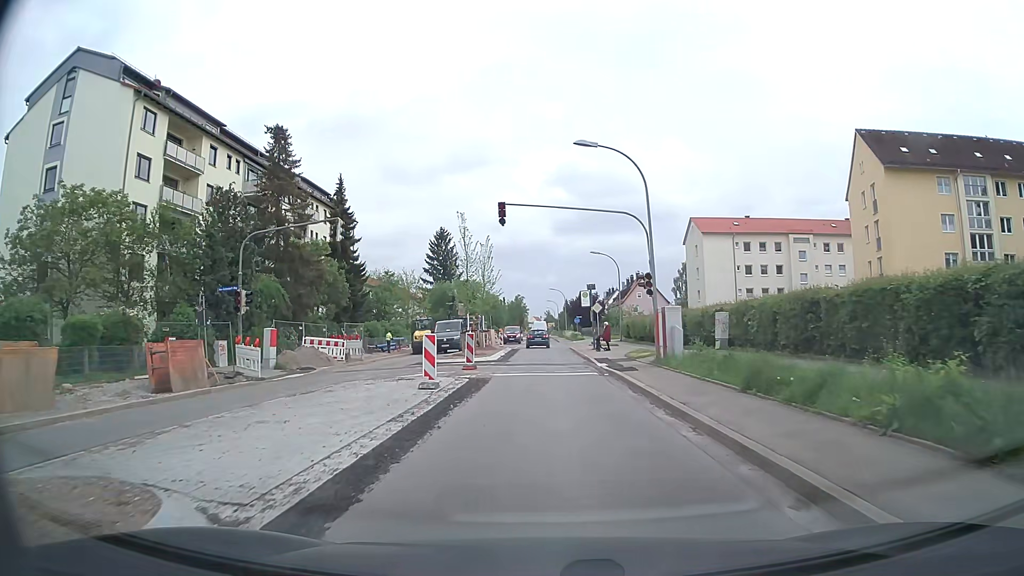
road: secondary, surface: asphalt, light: Day
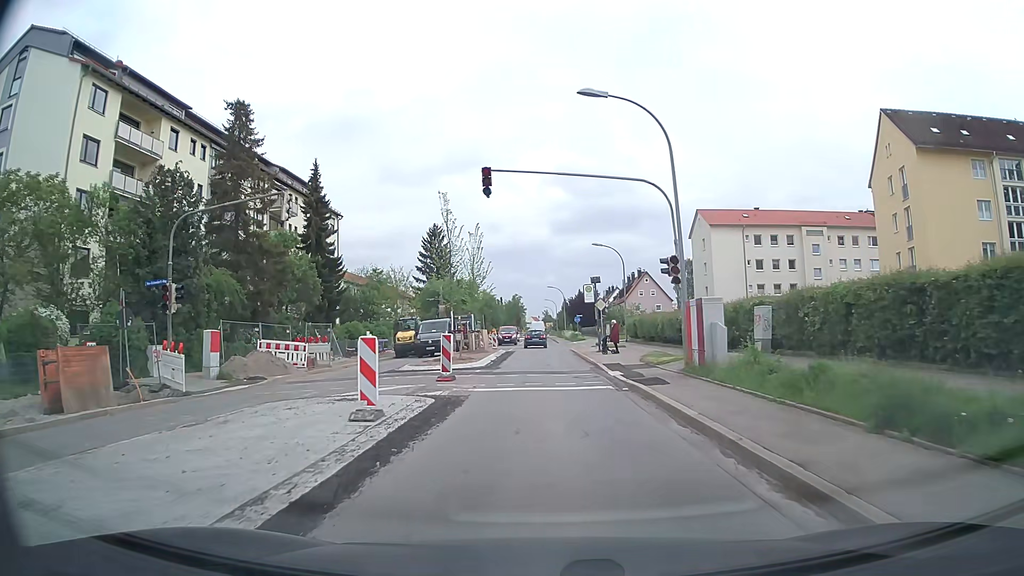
(0.0, +5.2) m; 0°
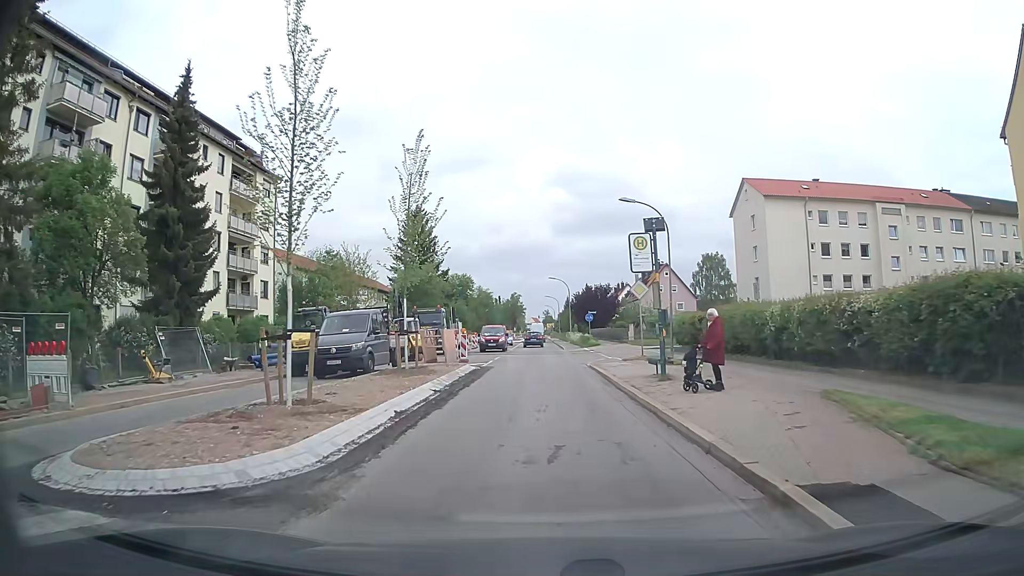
(0.0, +18.8) m; 0°
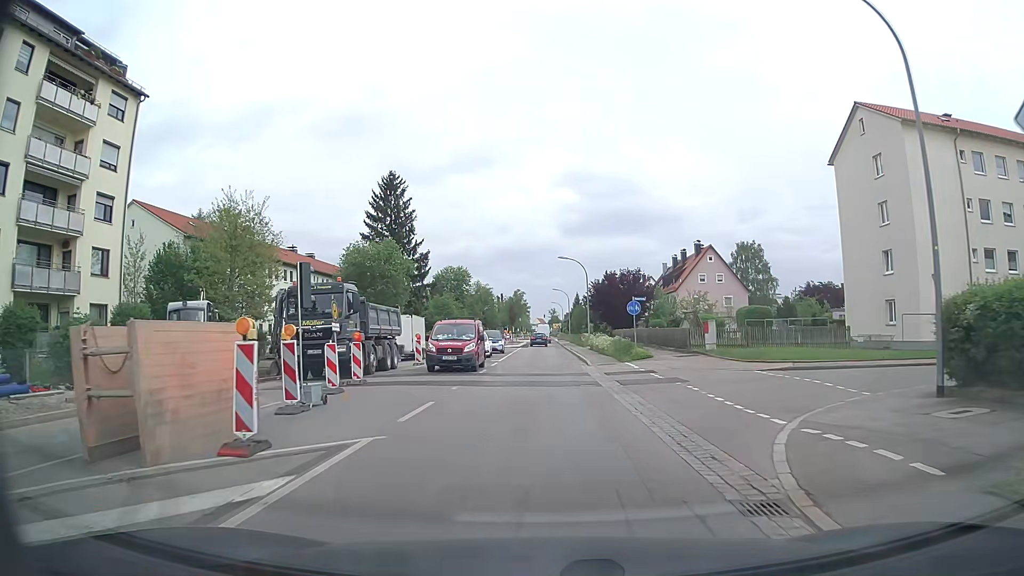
(-0.2, +23.6) m; 0°
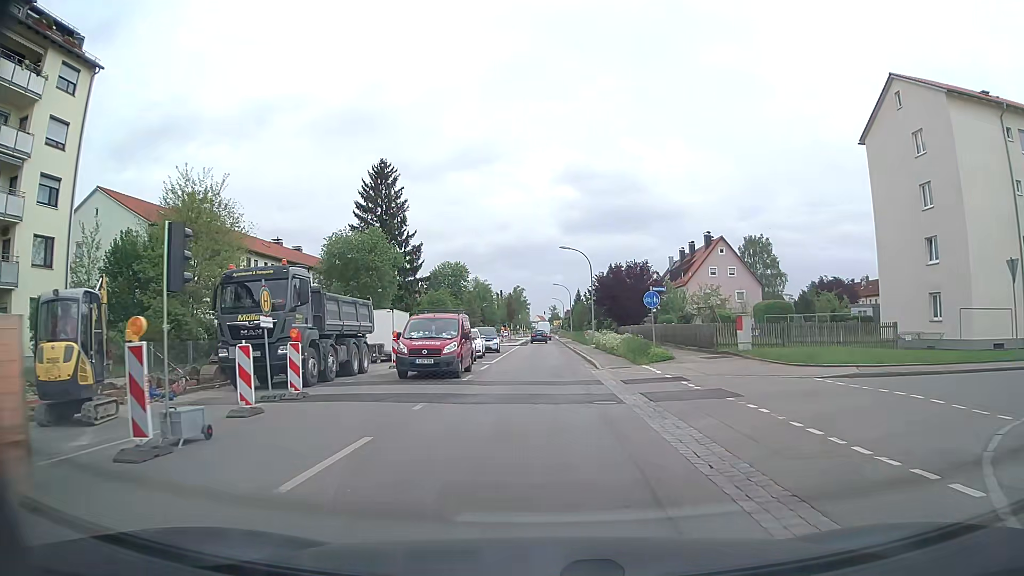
(0.0, +5.0) m; -1°
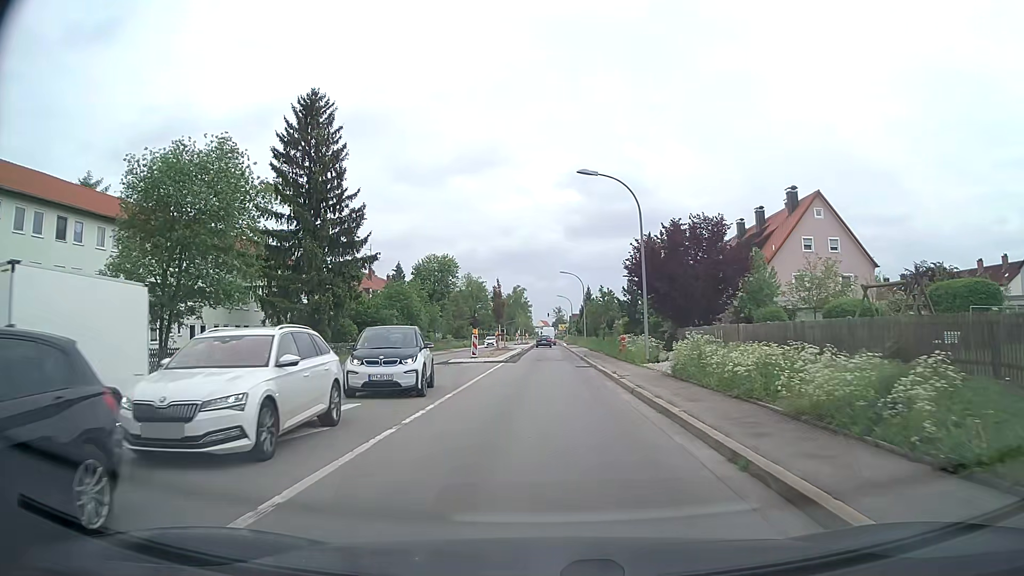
(0.0, +26.4) m; -1°
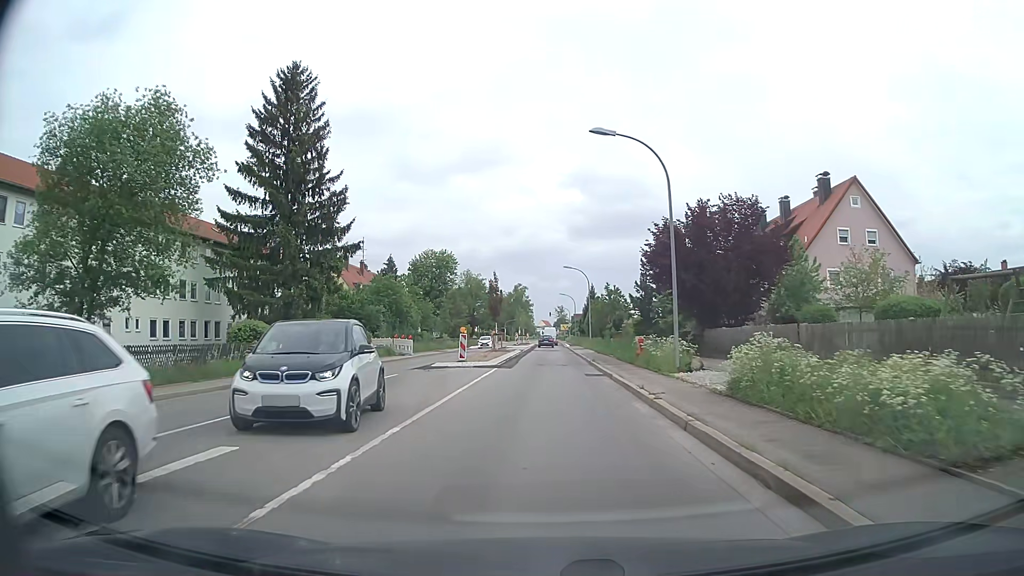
(0.0, +5.7) m; +1°
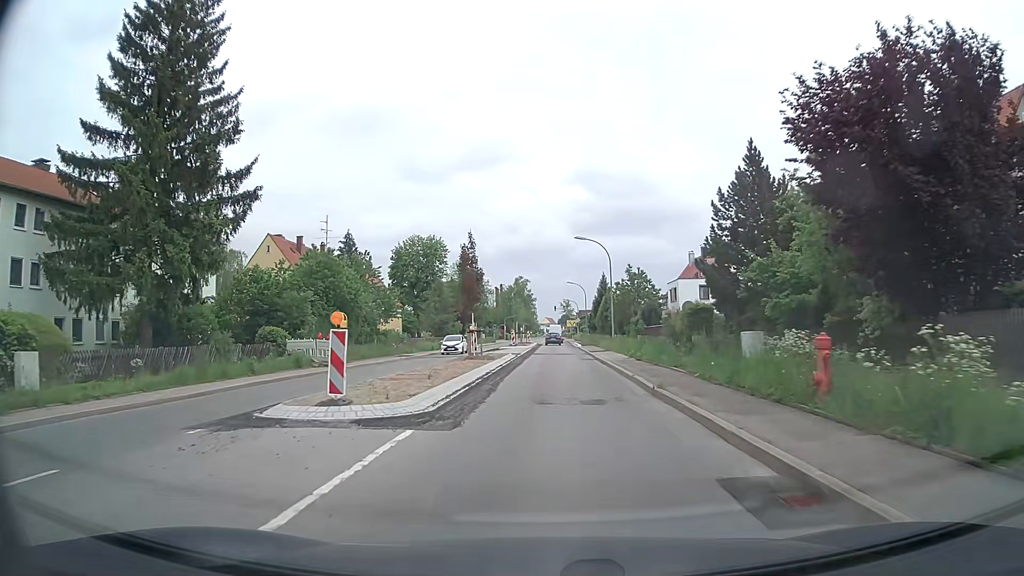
(-0.1, +18.3) m; 0°
(0, +10) (0, +20) (0, +30) (0, +40) (+1, +50) (+1, +60) (+1, +70) (+1, +80) (+1, +90) (+1, +100) m
